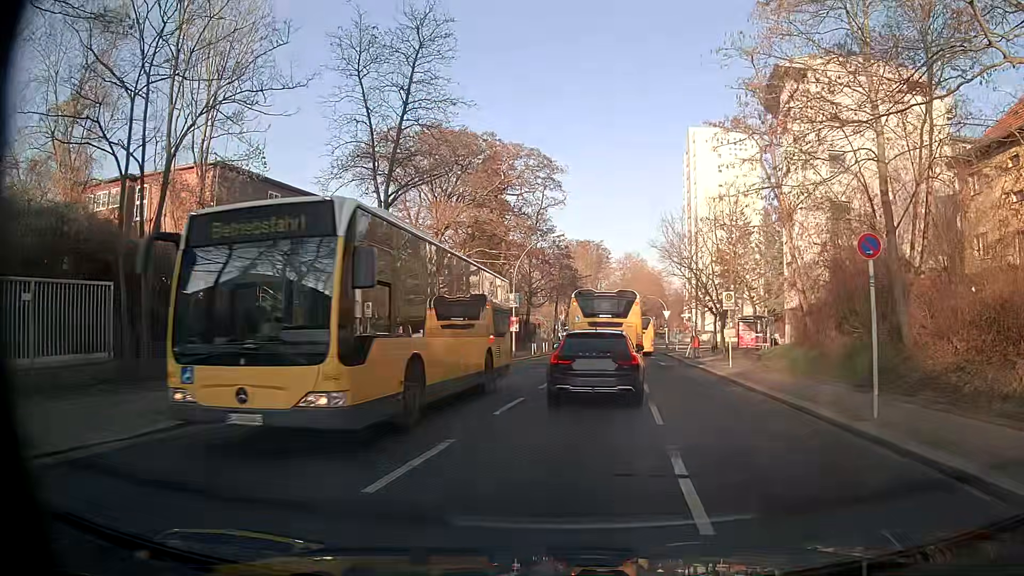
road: tertiary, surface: asphalt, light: Day
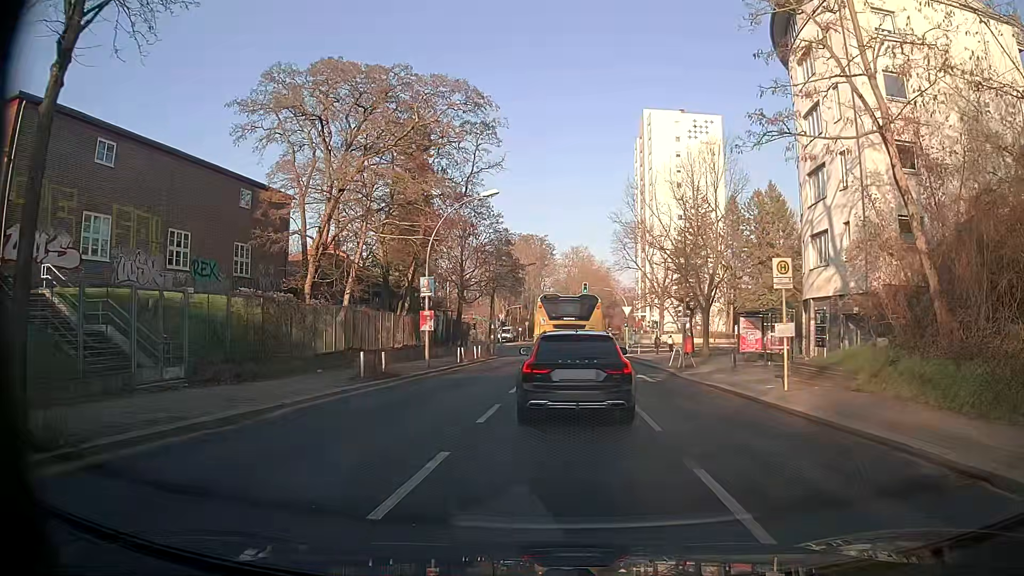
(+0.6, +12.8) m; +6°
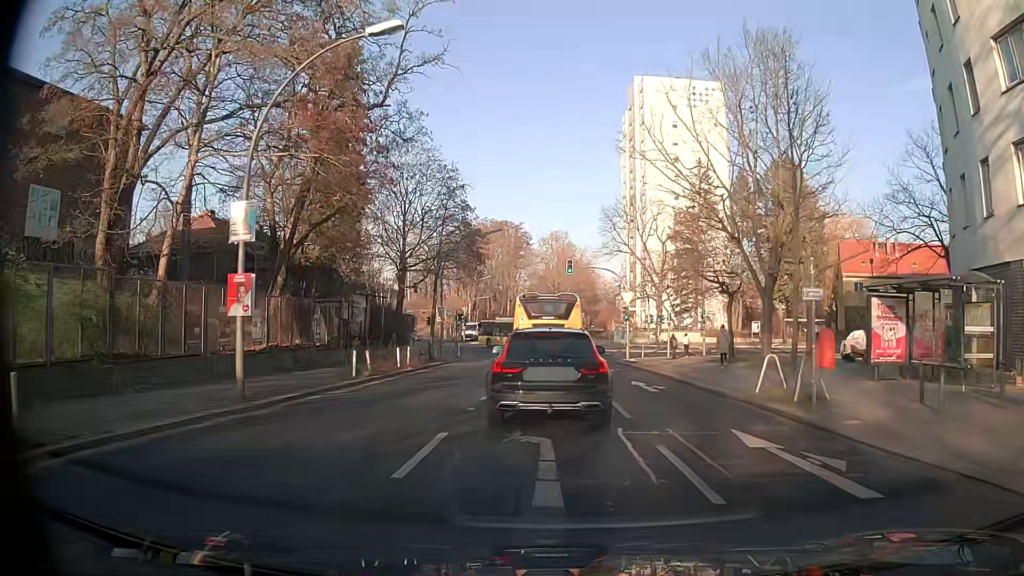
(+0.2, +17.0) m; 0°
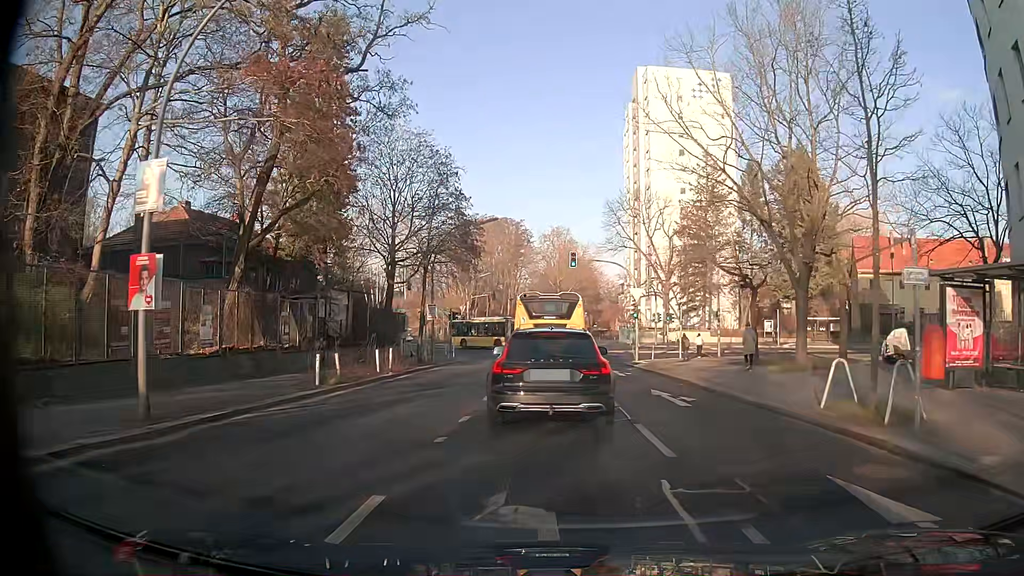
(+0.1, +3.8) m; +1°
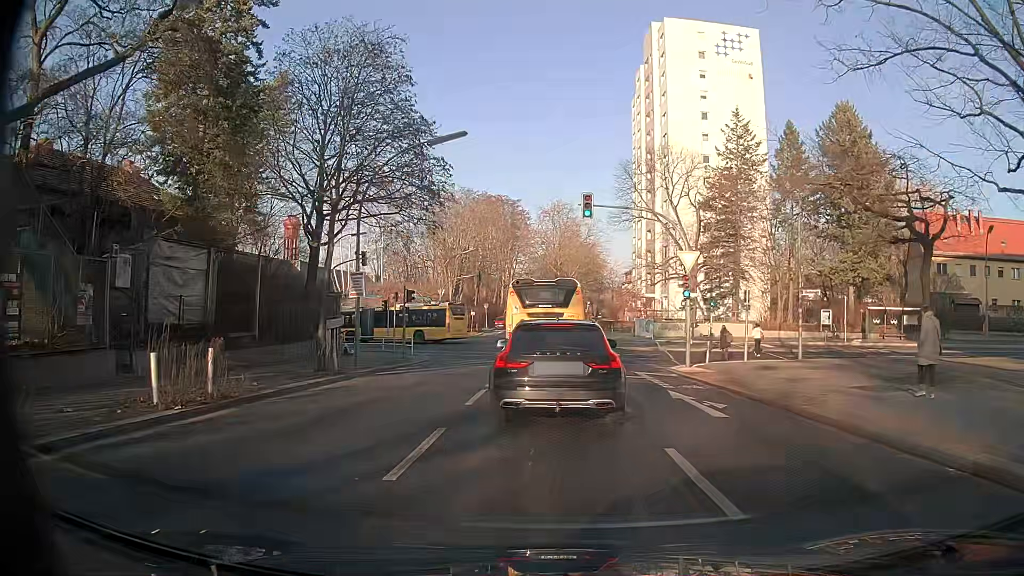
(0.0, +14.8) m; +1°
(0, +10) (0, +20) (-1, +30) (-2, +40) (-5, +49) (-13, +55) (-23, +58) (-33, +60) (-43, +61) (-52, +61) m
